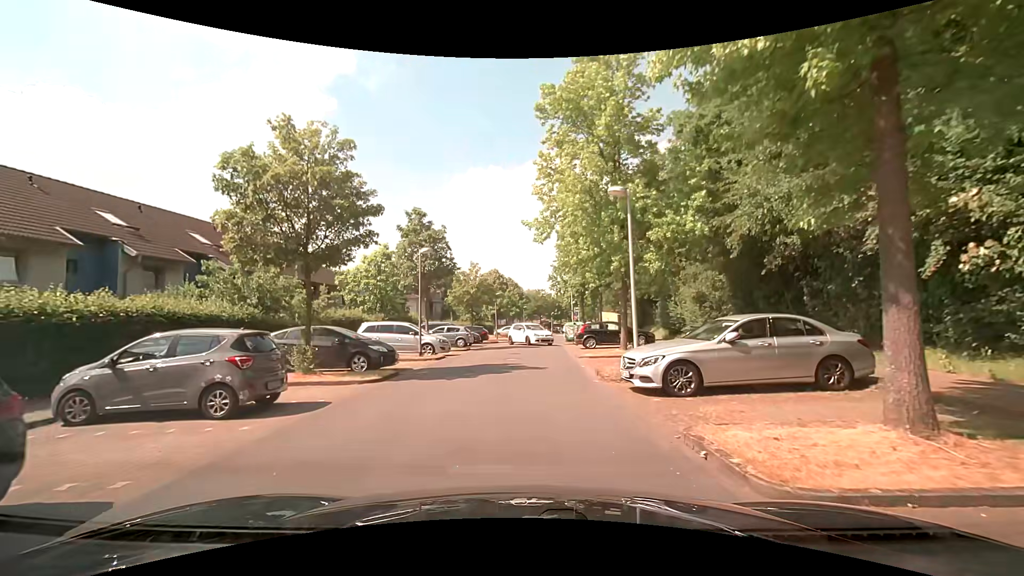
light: Day
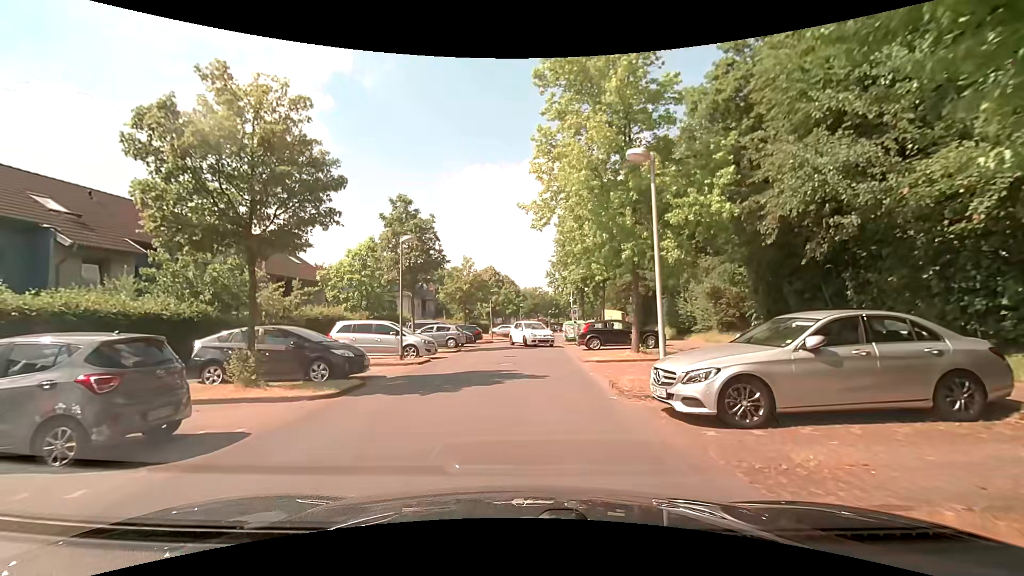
(0.0, +2.7) m; +2°
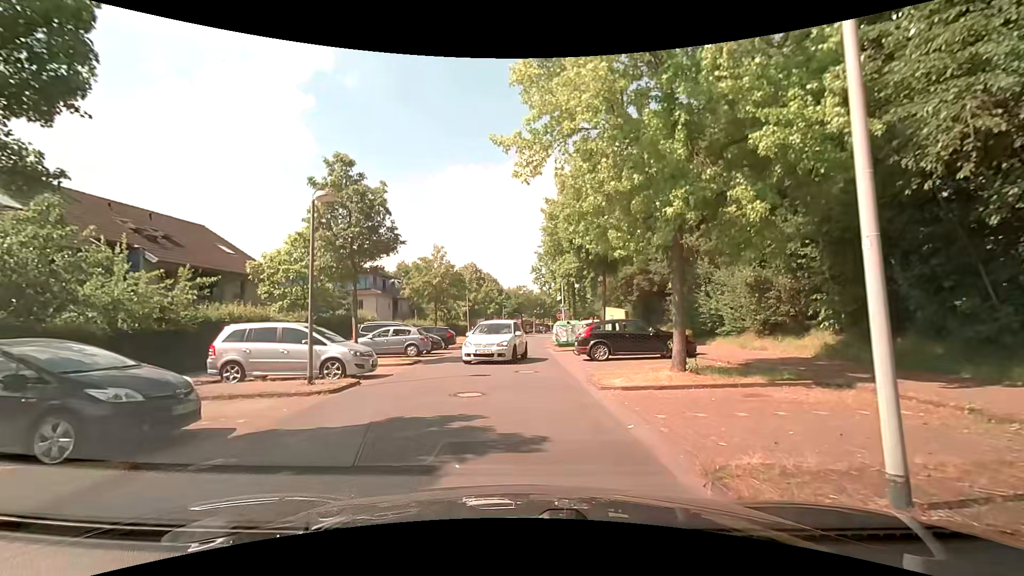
(0.0, +6.5) m; 0°
